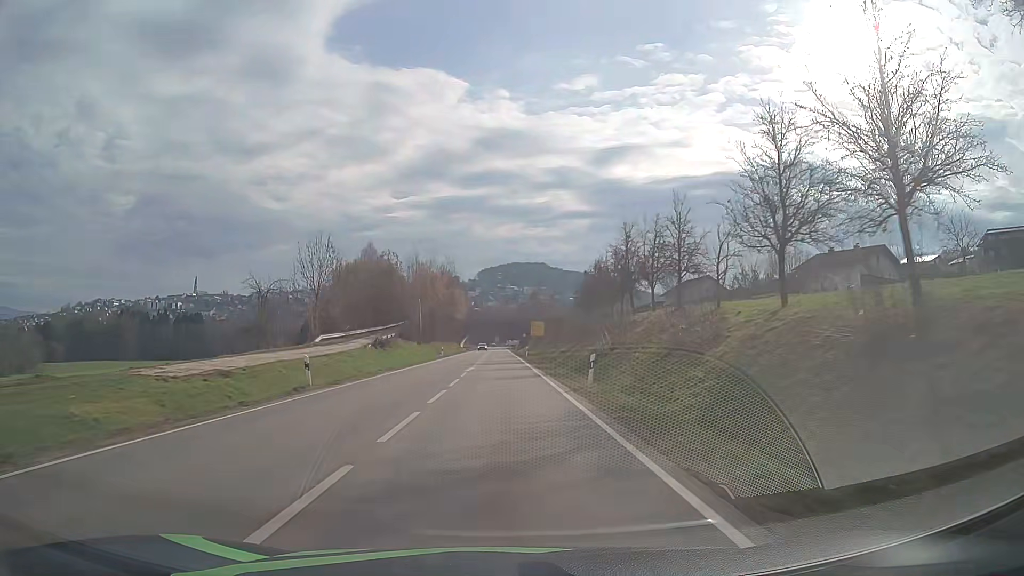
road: secondary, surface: asphalt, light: Day
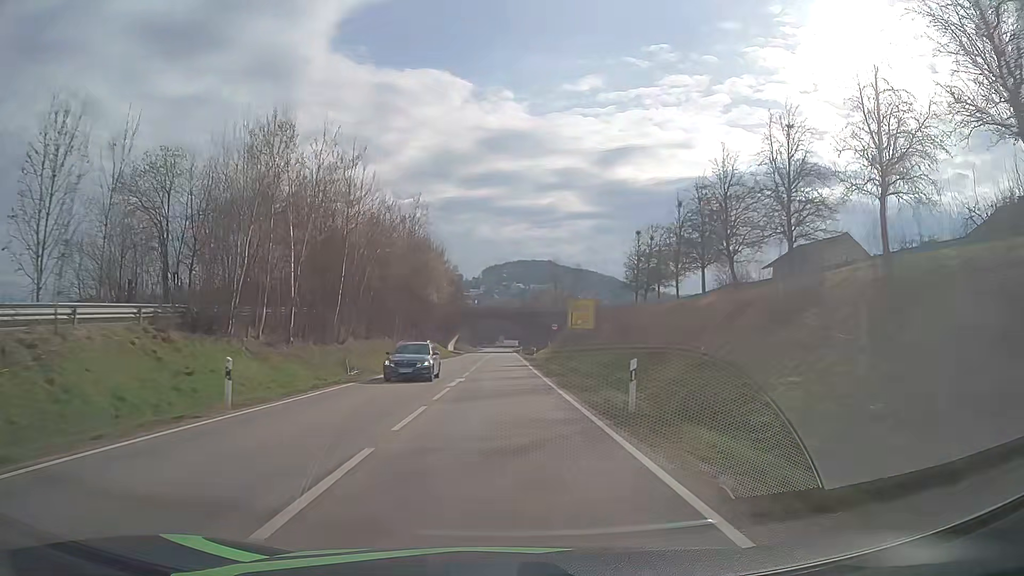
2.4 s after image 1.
(-0.4, +53.3) m; -1°
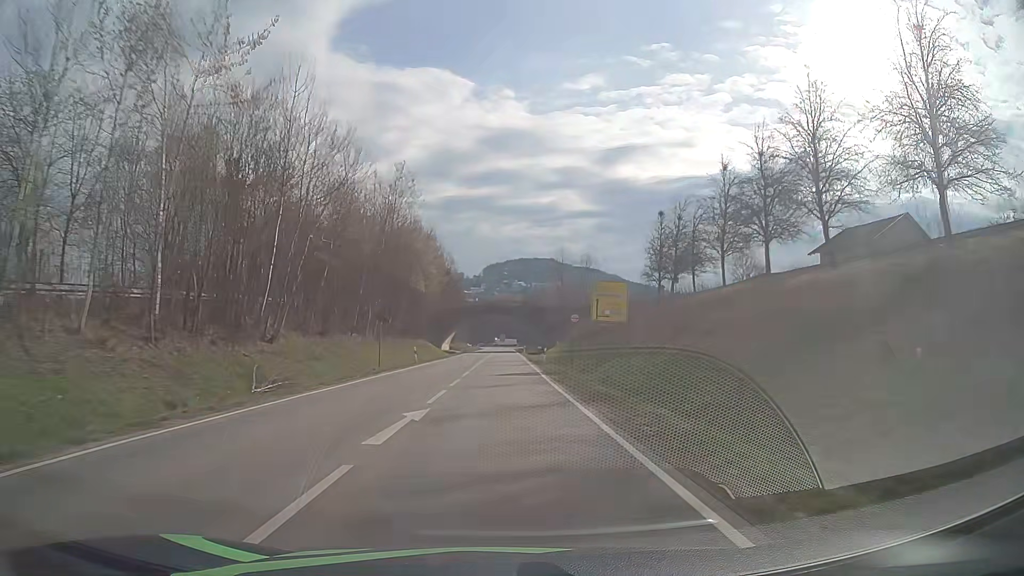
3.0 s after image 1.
(0.0, +13.3) m; 0°
(0, +10) (0, +20) (0, +30) (0, +40) (0, +50) (0, +60) (0, +70) (0, +80) (0, +90) (0, +100) m
